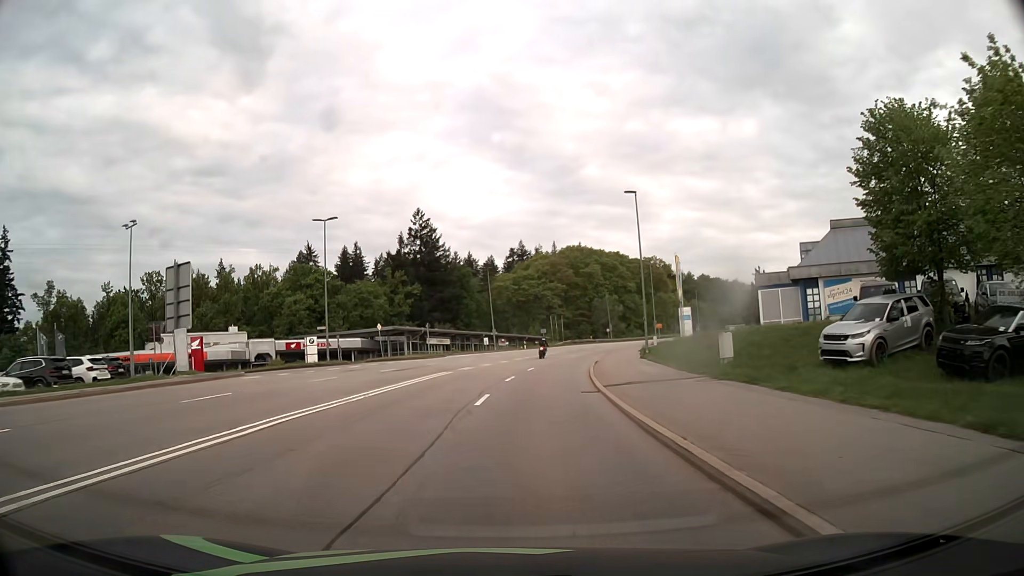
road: secondary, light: Day
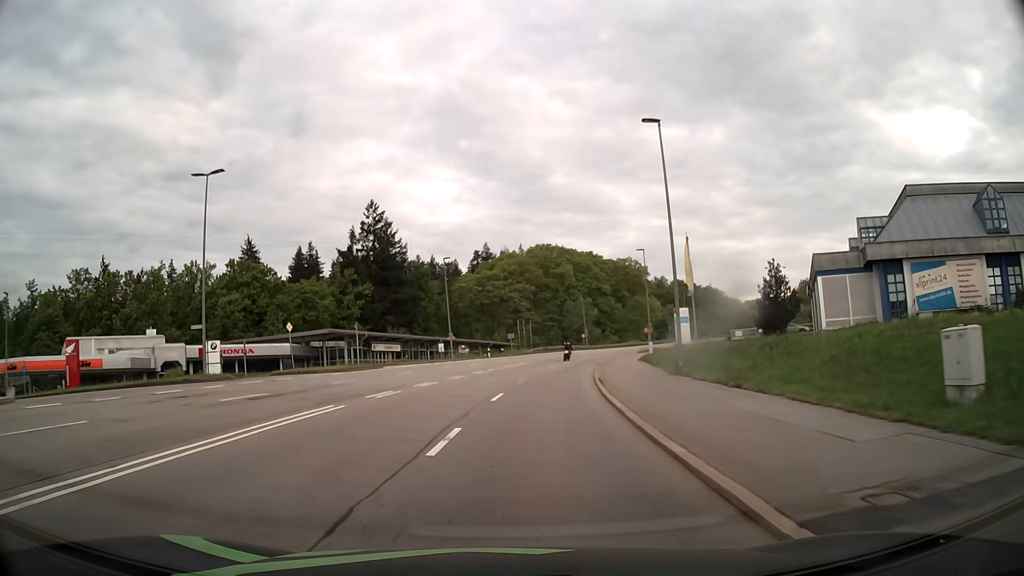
(+0.4, +15.3) m; +3°
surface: asphalt
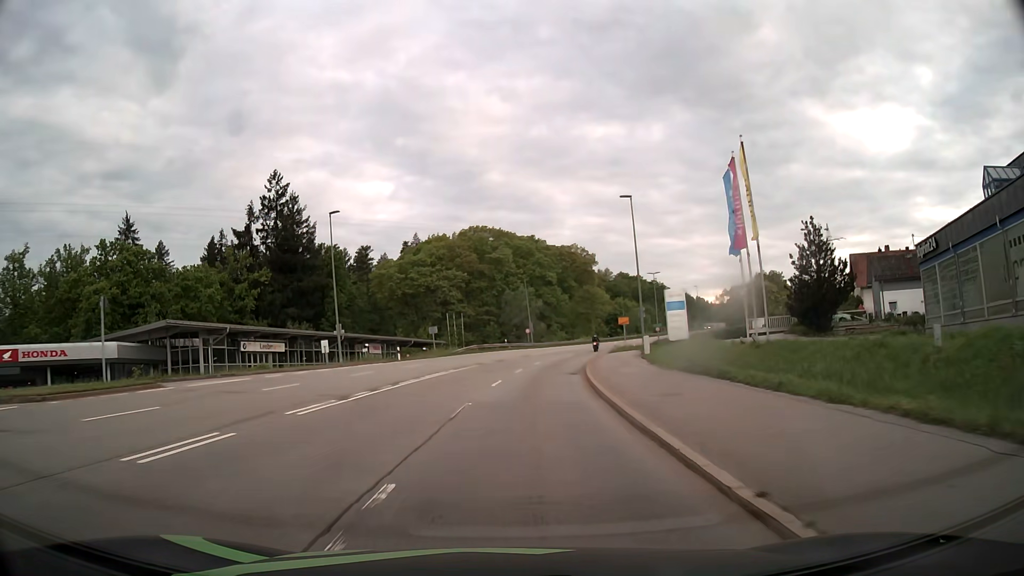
(+1.1, +22.9) m; +5°
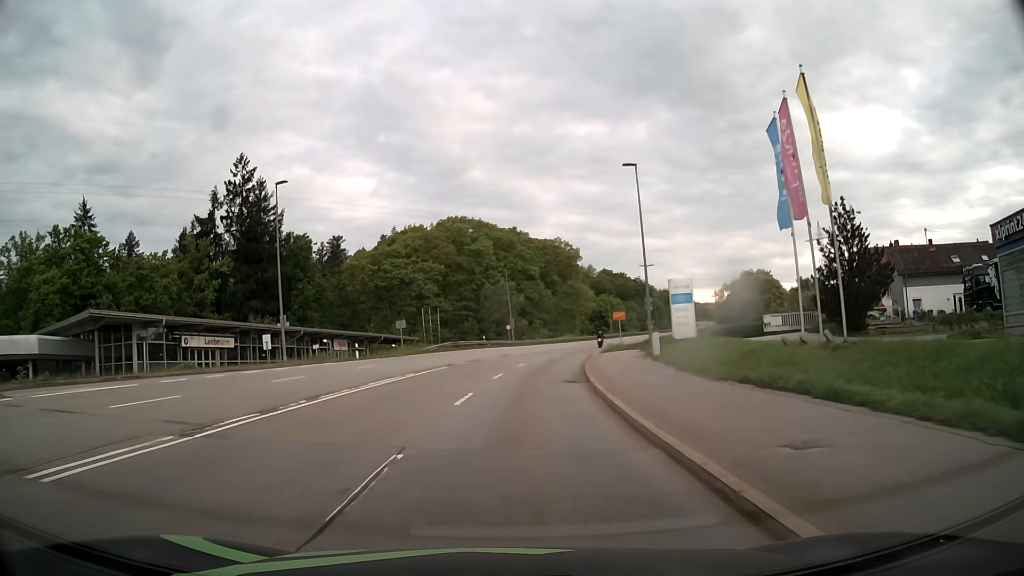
(+0.1, +7.7) m; +2°
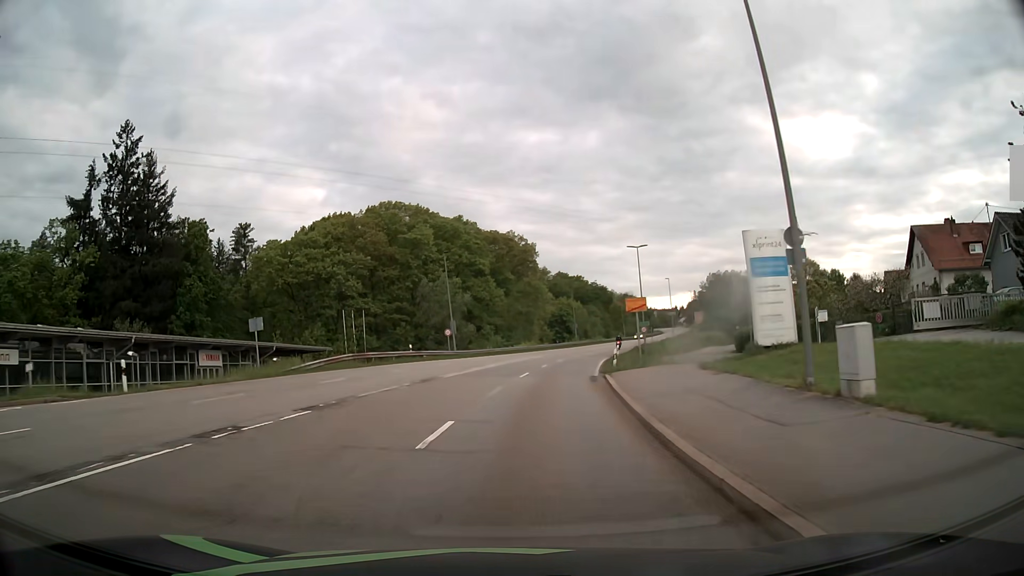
(+0.9, +23.0) m; +4°
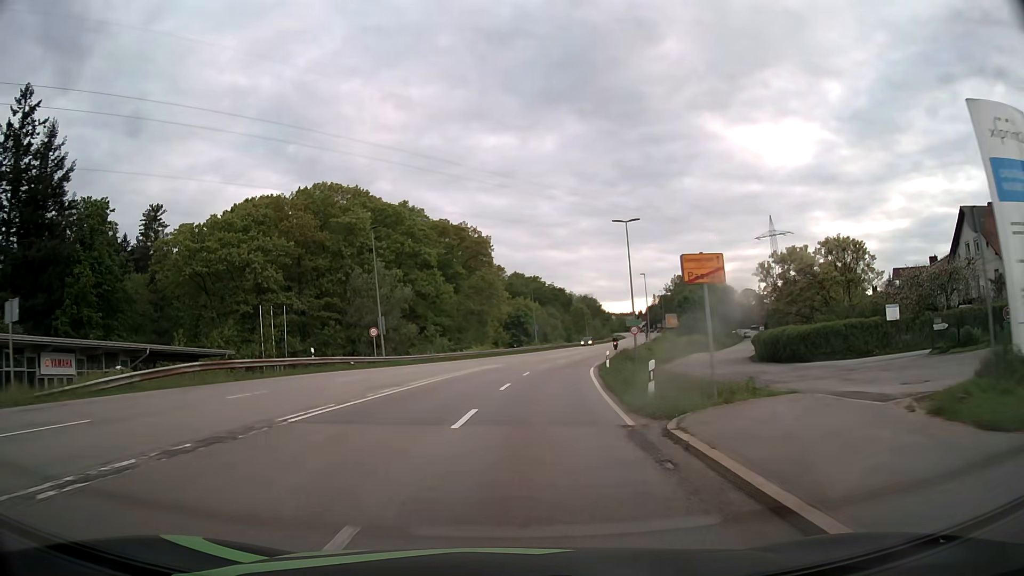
(+0.5, +15.2) m; +4°
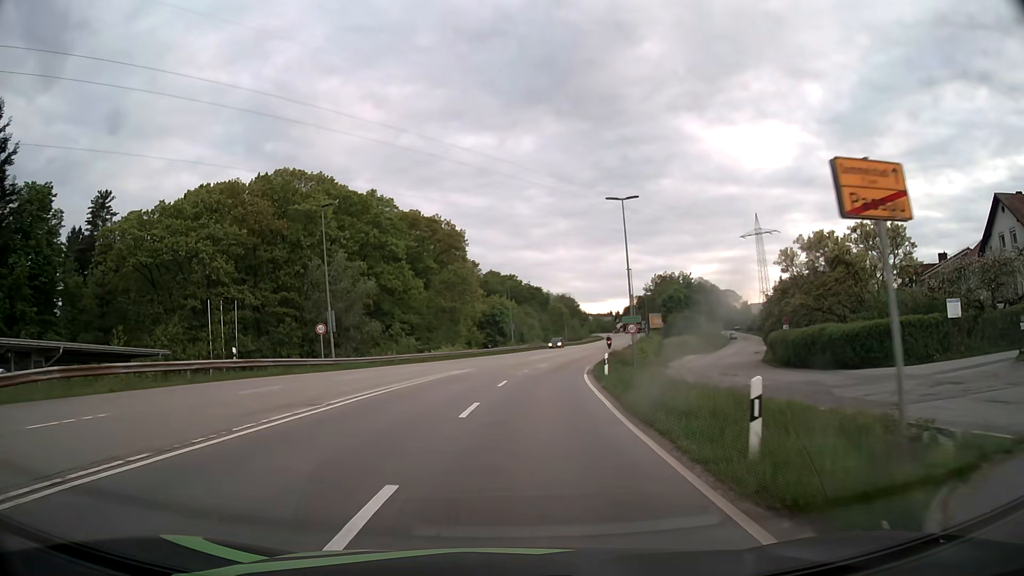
(+0.1, +7.6) m; +2°
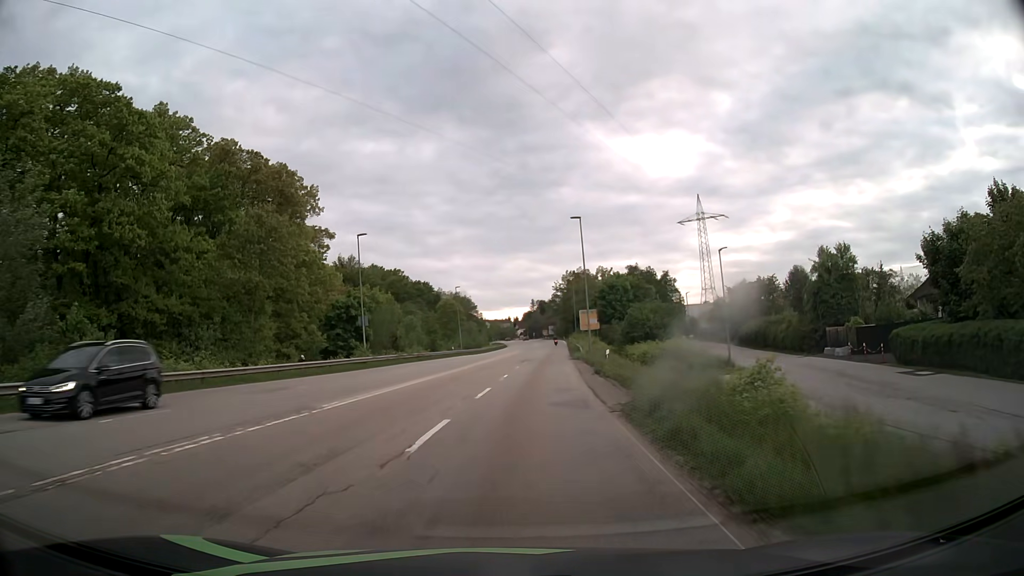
(+3.4, +40.4) m; +9°
(0, +10) (+1, +20) (+1, +30) (+2, +40) (+3, +50) (+4, +60) (+4, +70) (+5, +80) (+6, +90) (+7, +100) m
